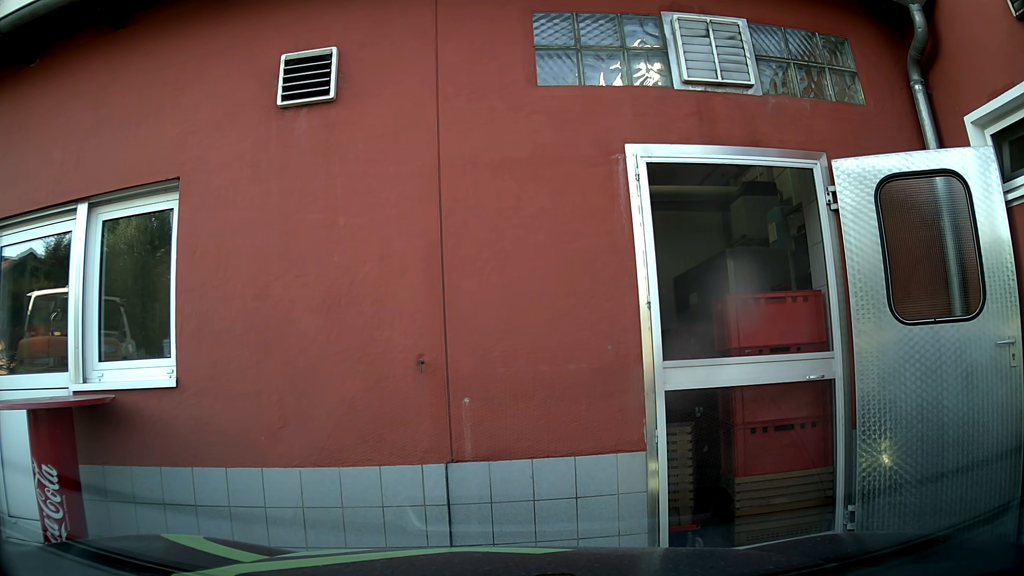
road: tertiary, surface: asphalt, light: Day
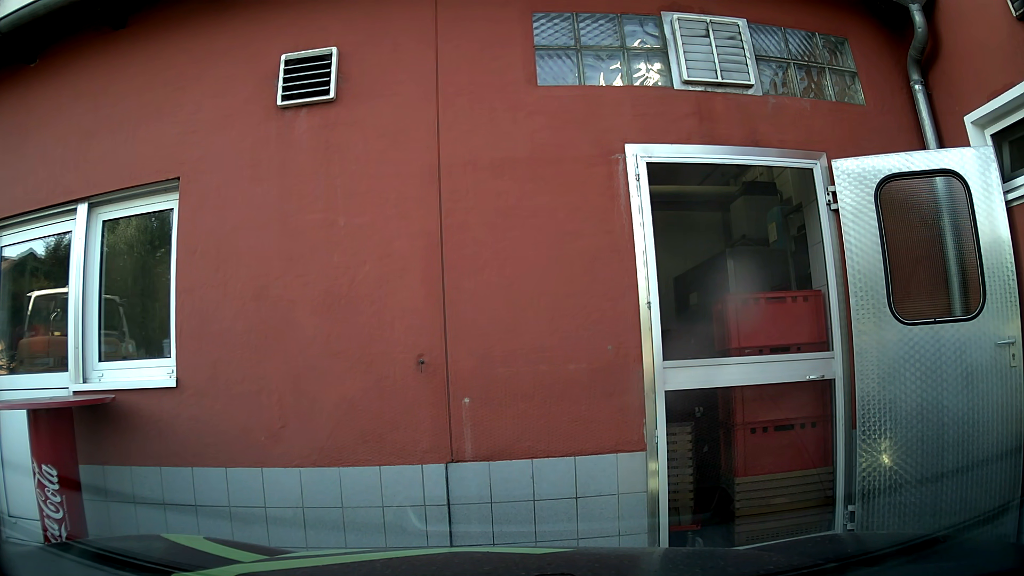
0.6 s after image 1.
(0.0, 0.0) m; 0°
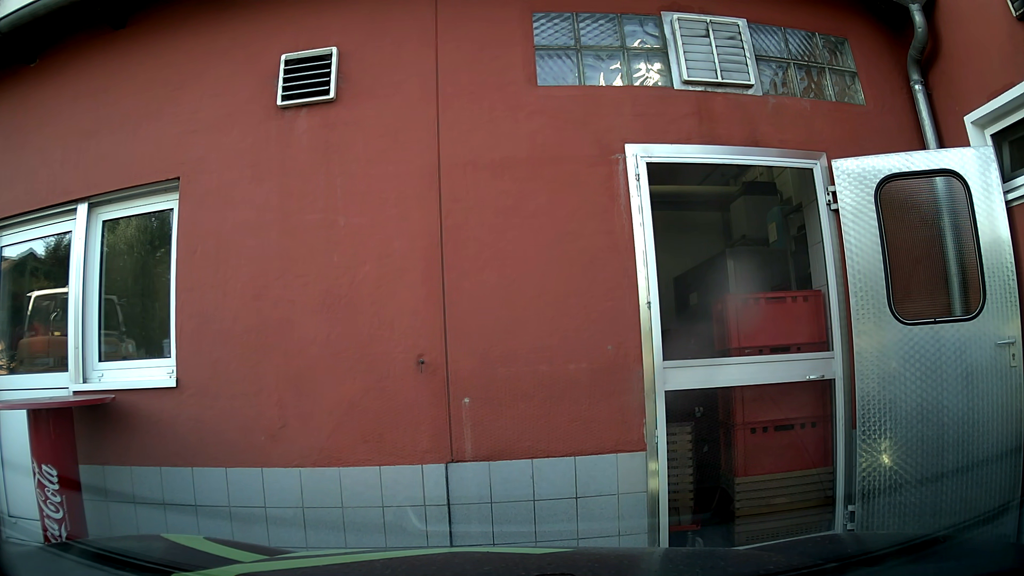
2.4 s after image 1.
(0.0, 0.0) m; 0°
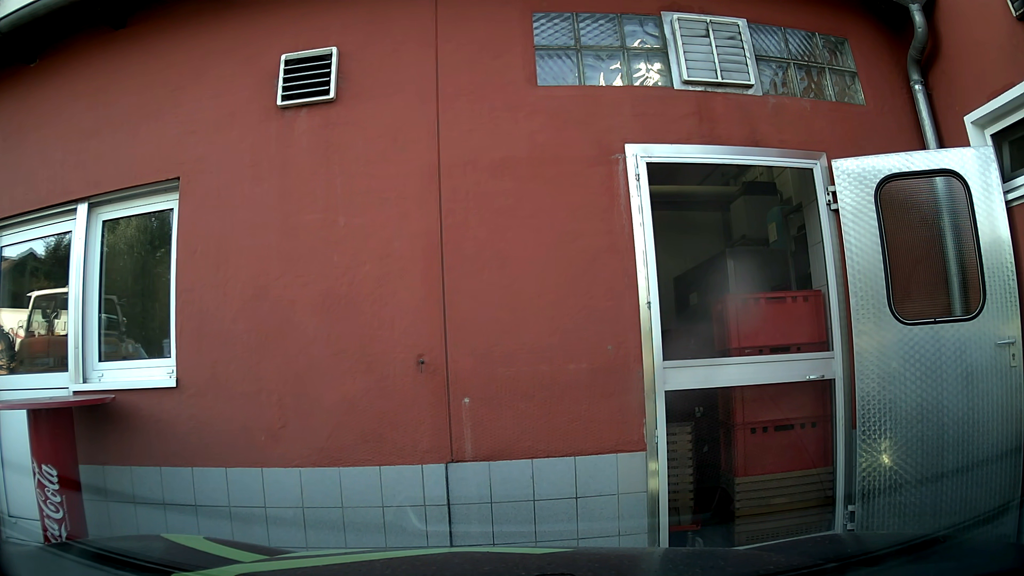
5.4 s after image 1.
(0.0, 0.0) m; 0°
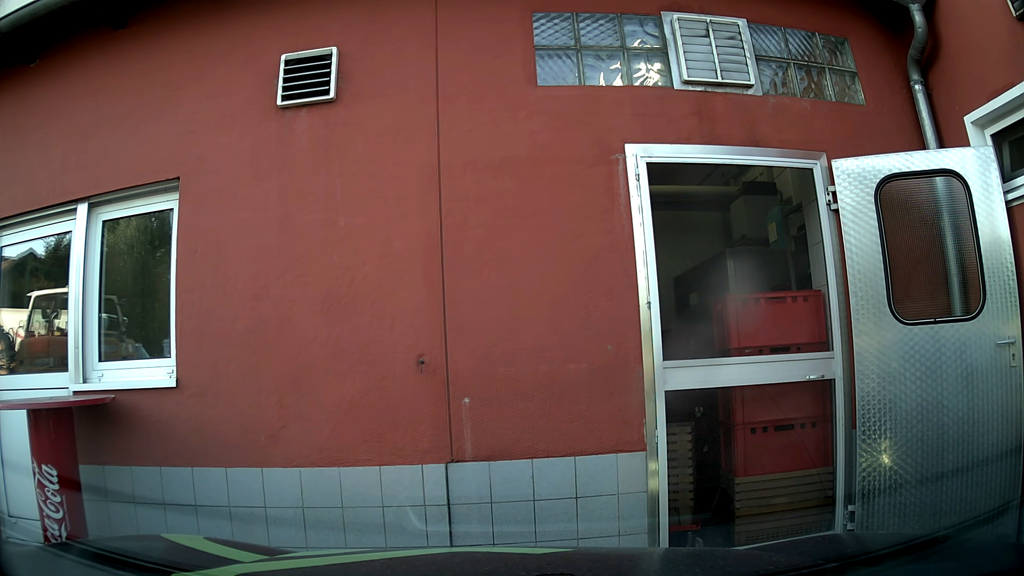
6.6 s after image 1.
(0.0, 0.0) m; 0°
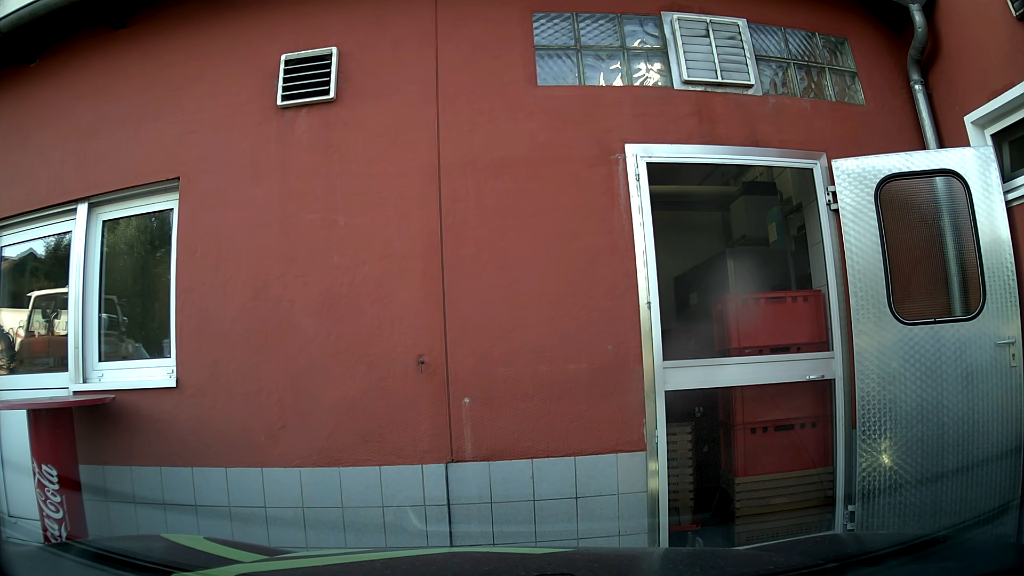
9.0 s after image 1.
(0.0, 0.0) m; 0°
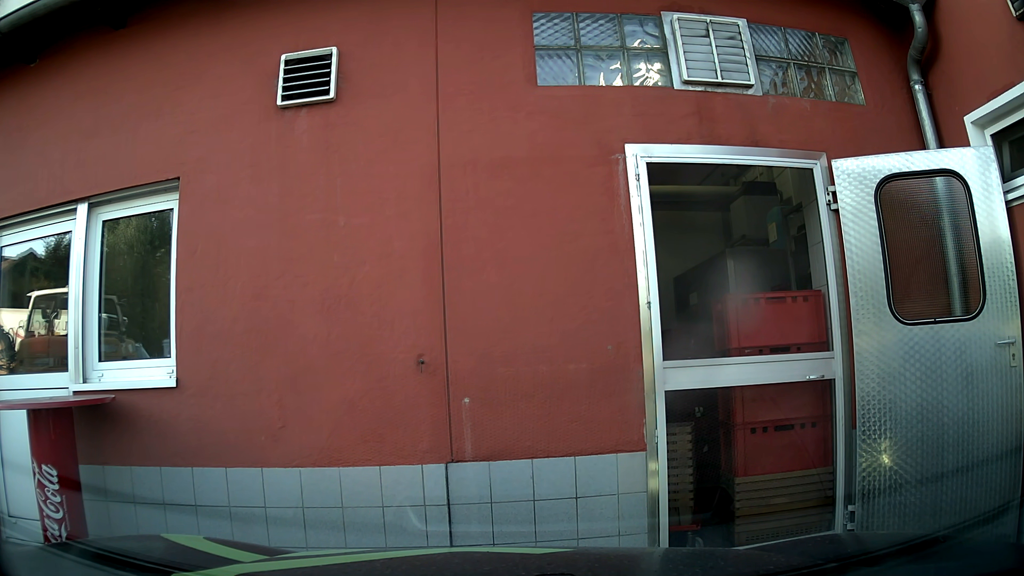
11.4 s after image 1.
(0.0, 0.0) m; 0°
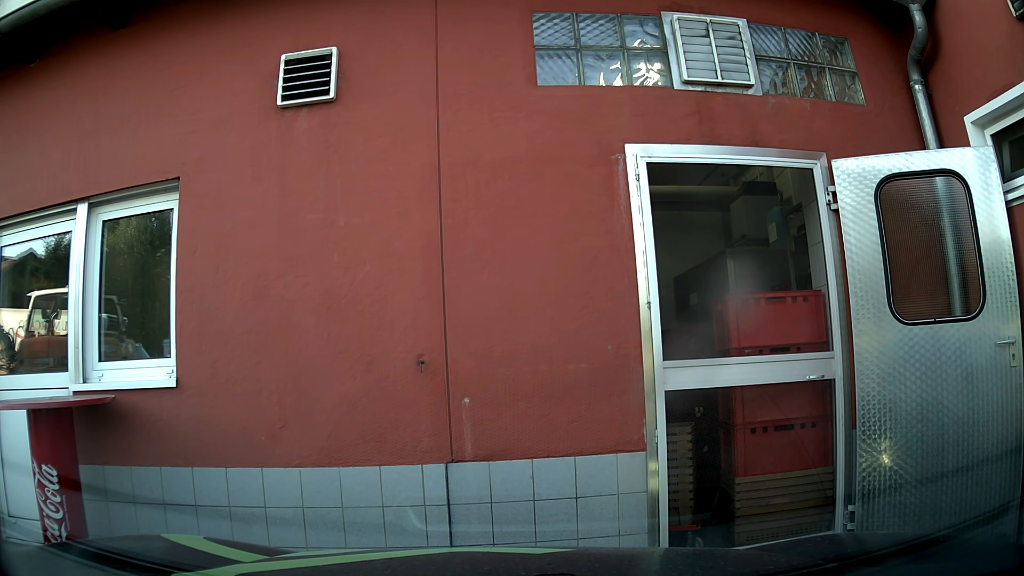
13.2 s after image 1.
(0.0, 0.0) m; 0°
